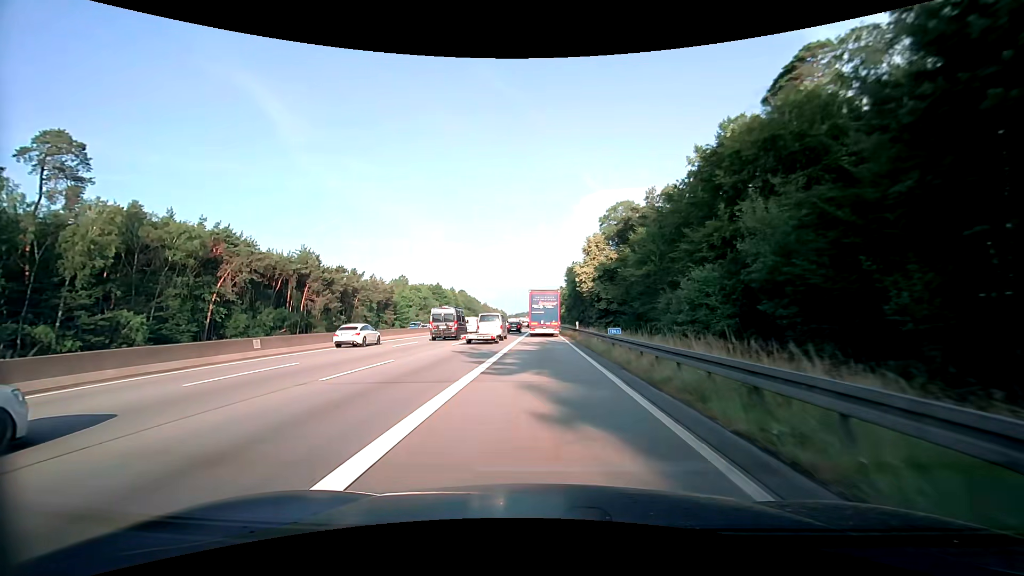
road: motorway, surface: asphalt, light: Day
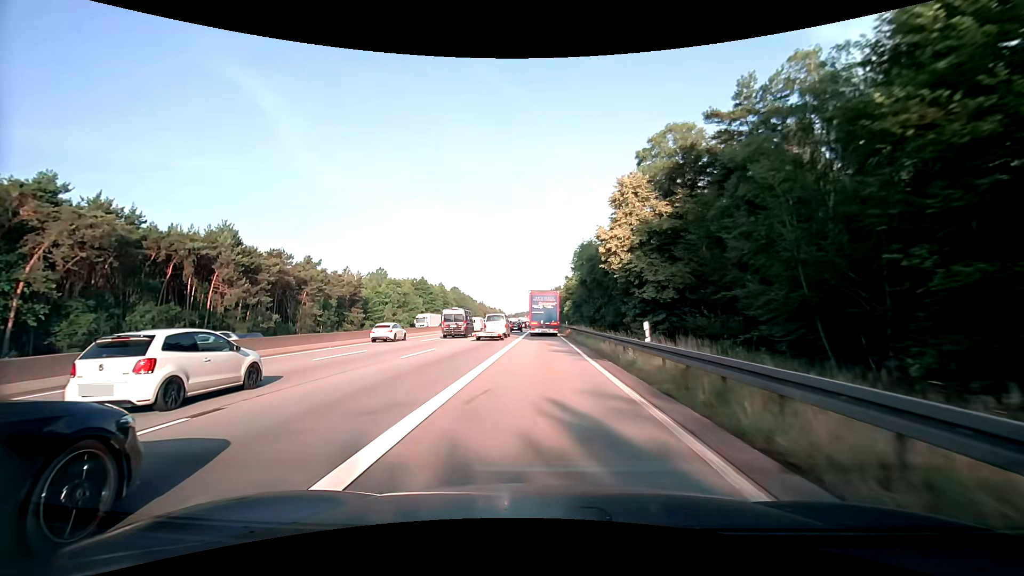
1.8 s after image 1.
(+0.1, +28.9) m; 0°
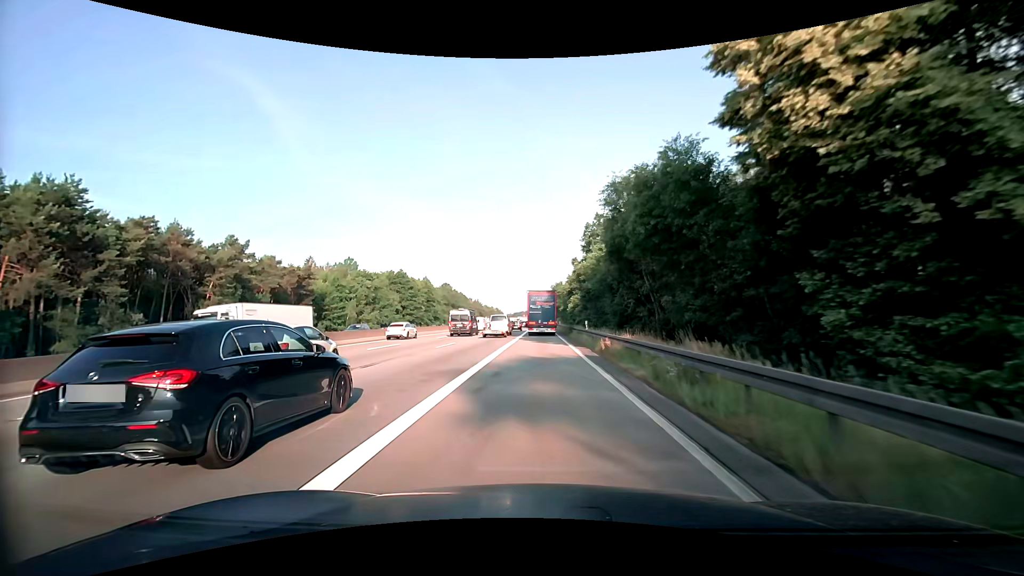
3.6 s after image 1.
(0.0, +29.3) m; 0°
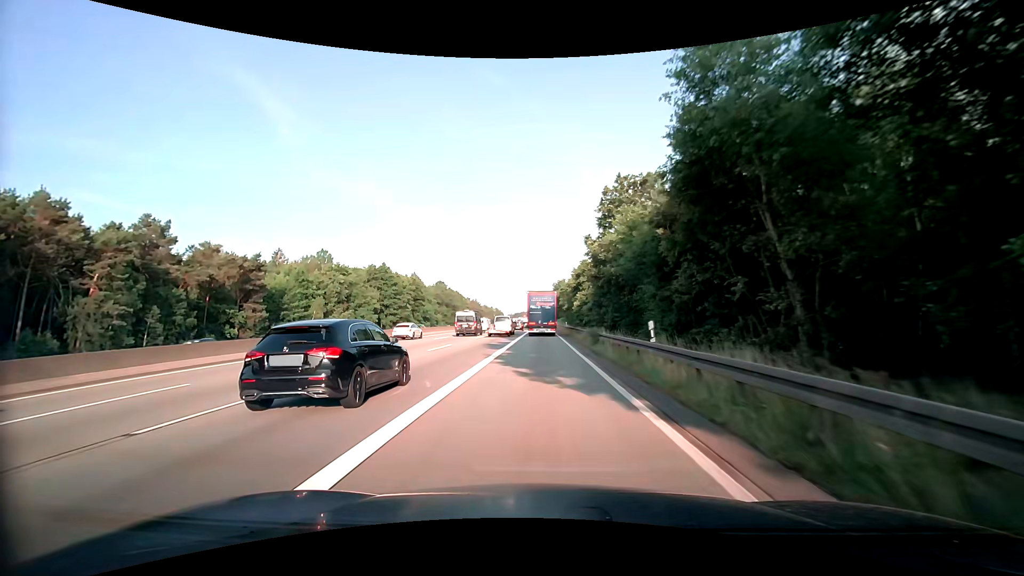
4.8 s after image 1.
(-0.1, +19.7) m; 0°
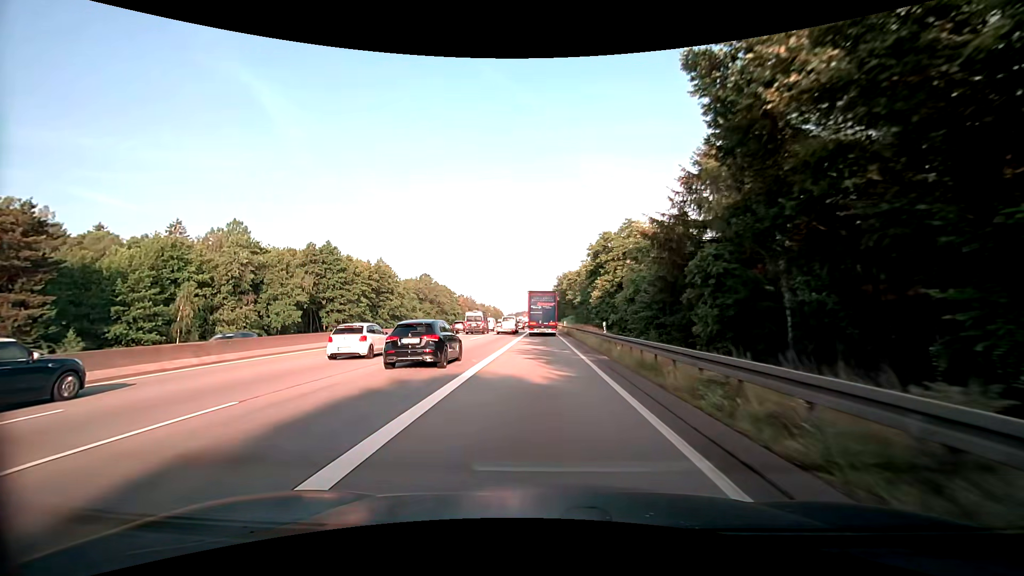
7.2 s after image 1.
(+0.1, +39.8) m; 0°
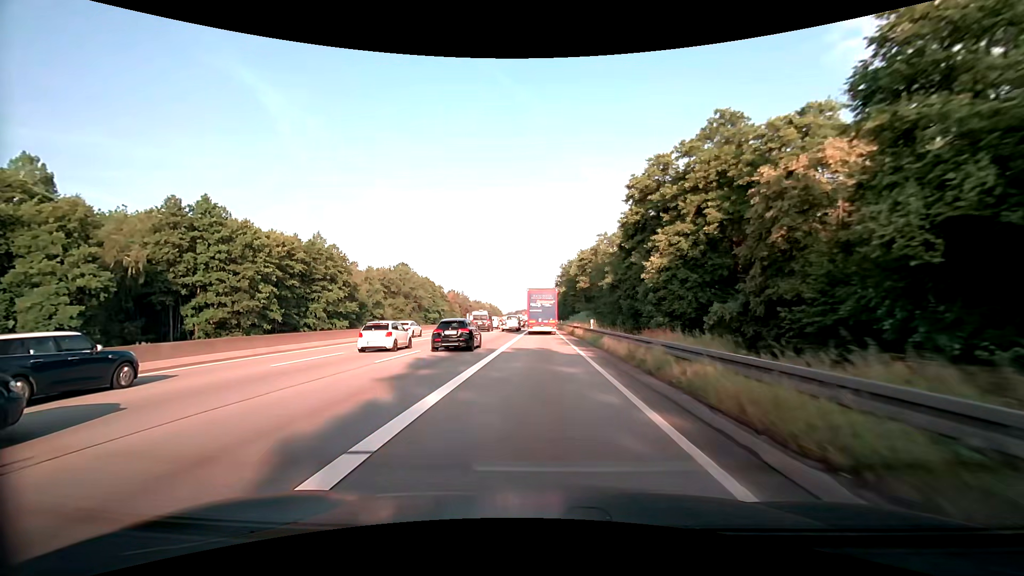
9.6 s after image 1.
(0.0, +40.3) m; 0°
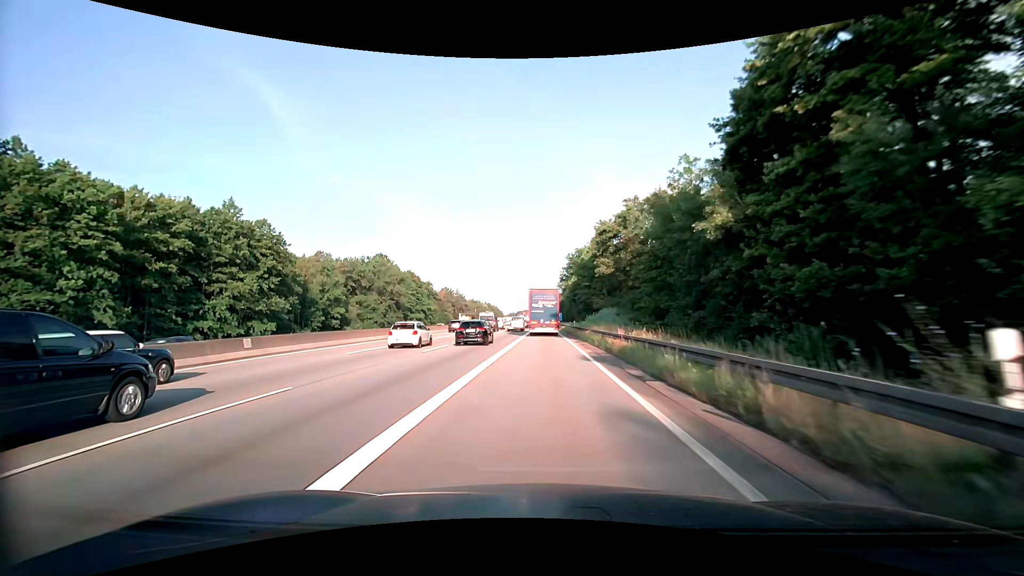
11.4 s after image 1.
(0.0, +29.9) m; 0°
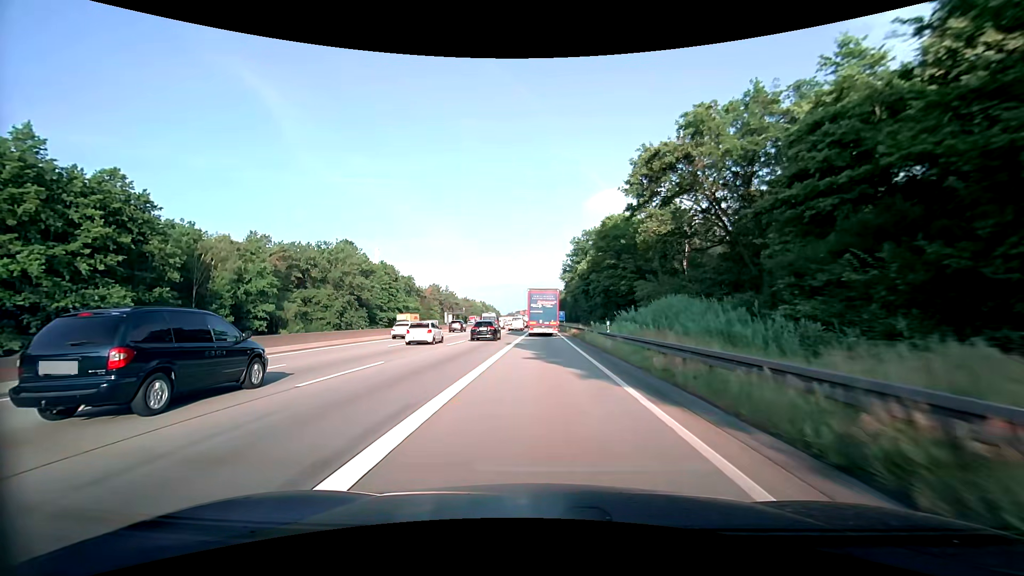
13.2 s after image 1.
(-0.1, +29.7) m; +1°
(0, +10) (0, +20) (0, +30) (0, +40) (0, +50) (-1, +60) (-1, +70) (-1, +80) (-1, +90) (-1, +100) m
